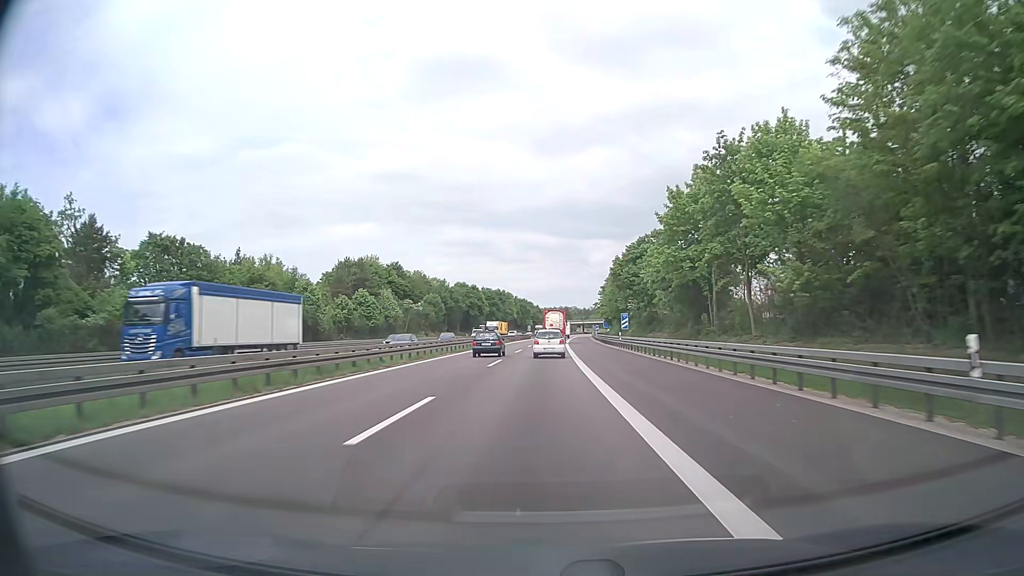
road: motorway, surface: asphalt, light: Day
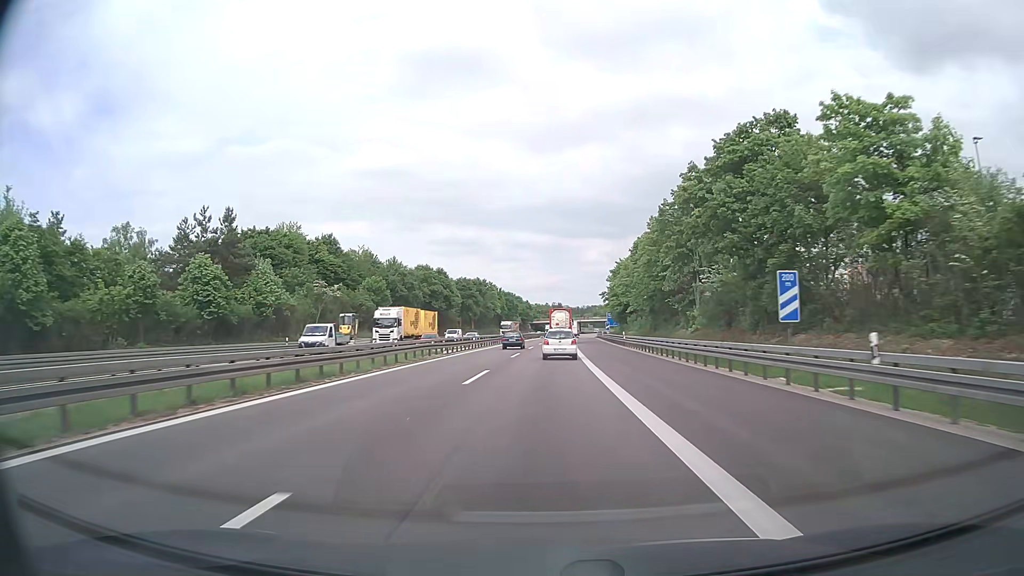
(+0.4, +46.6) m; +1°
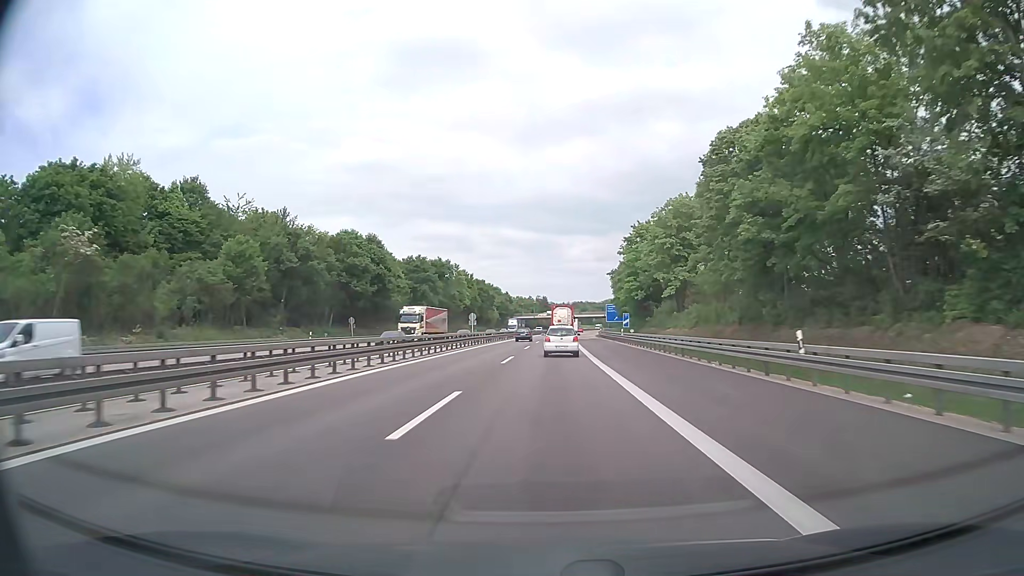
(+0.4, +45.1) m; +1°
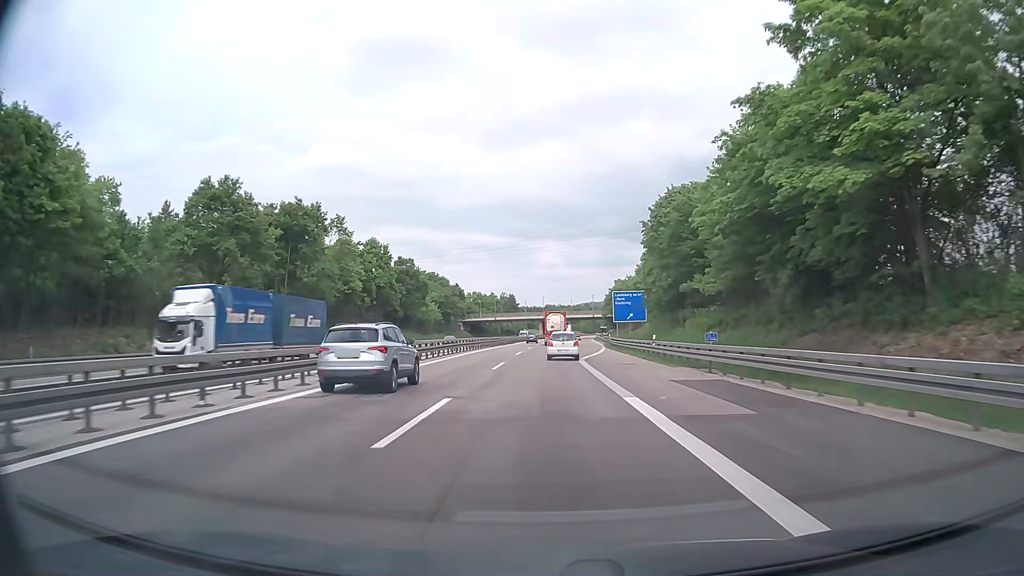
(+1.8, +72.0) m; +3°
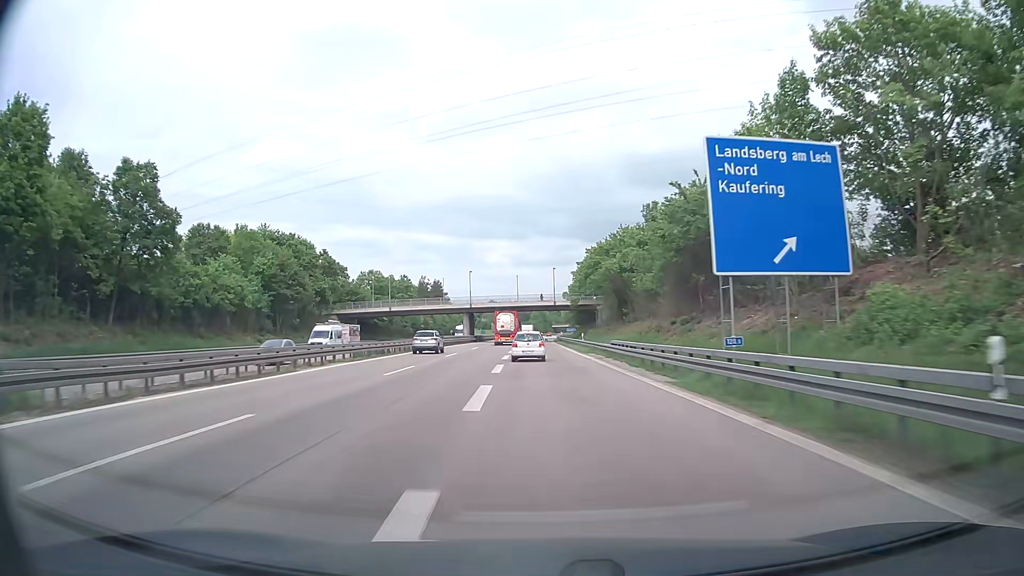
(+3.4, +75.4) m; +4°
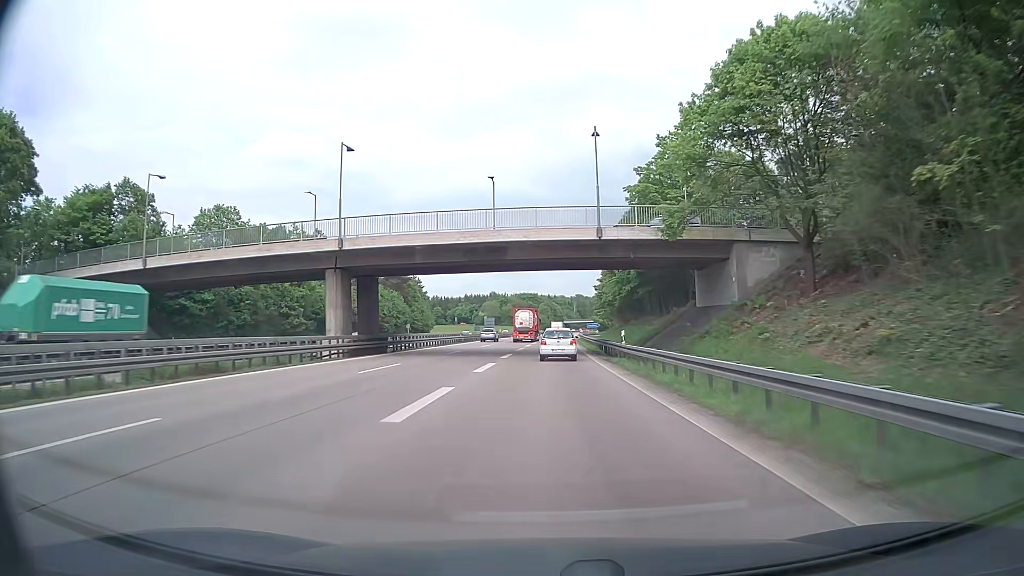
(-0.3, +73.4) m; -1°
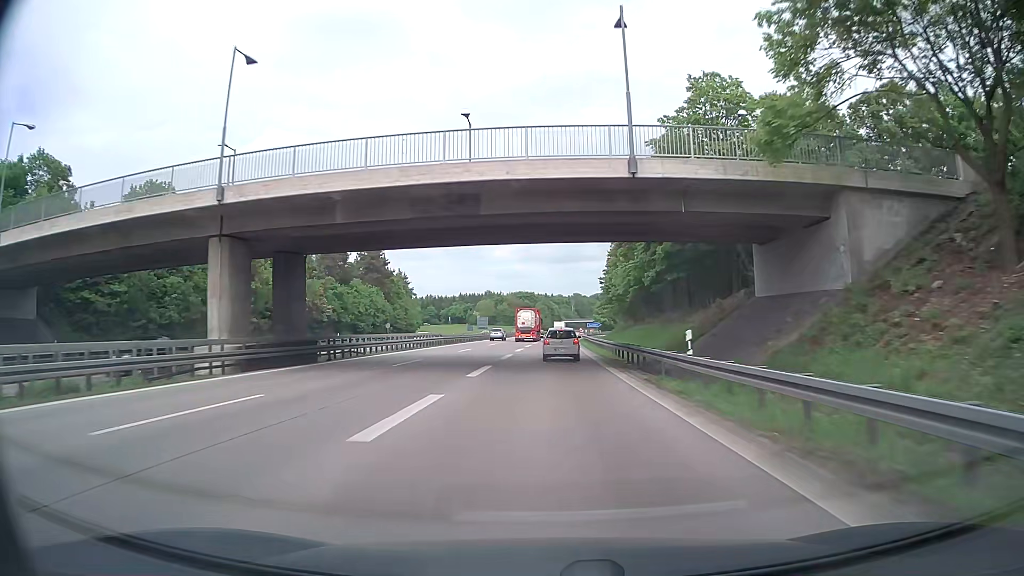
(0.0, +13.8) m; +1°
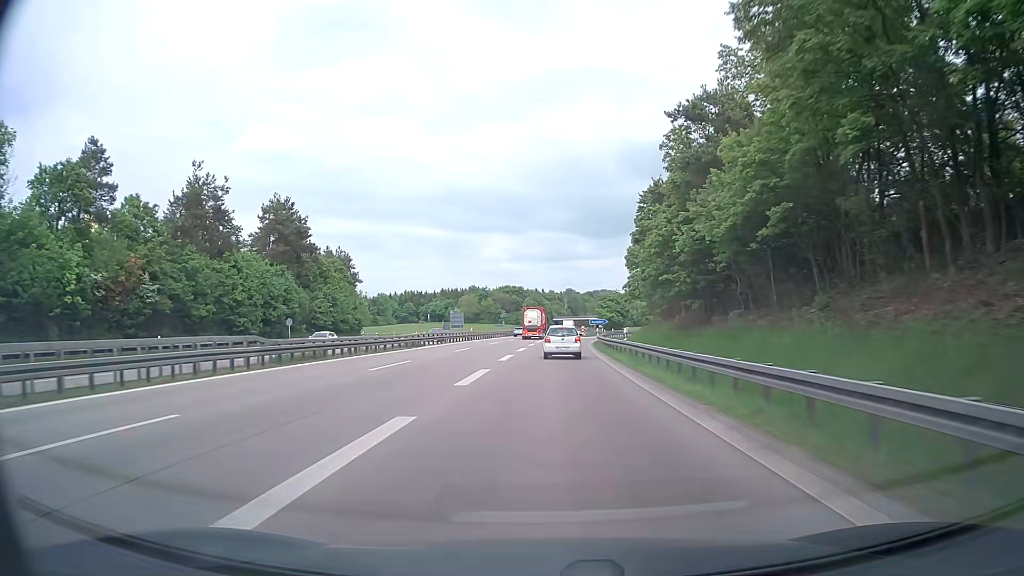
(0.0, +39.8) m; 0°
(0, +10) (0, +20) (0, +30) (0, +40) (+1, +50) (+1, +60) (+3, +70) (+4, +80) (+6, +90) (+8, +99) m
